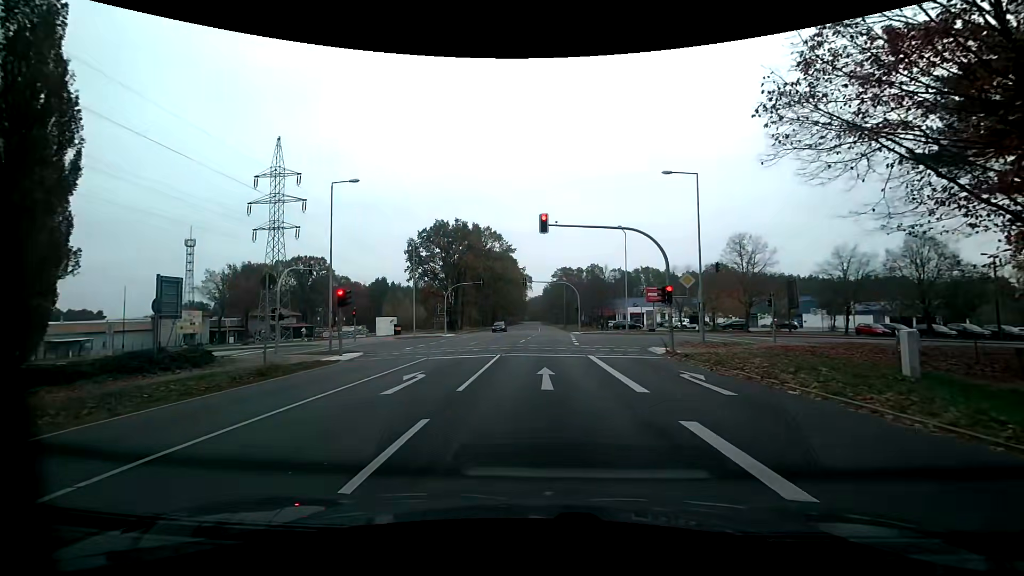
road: primary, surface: asphalt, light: Day
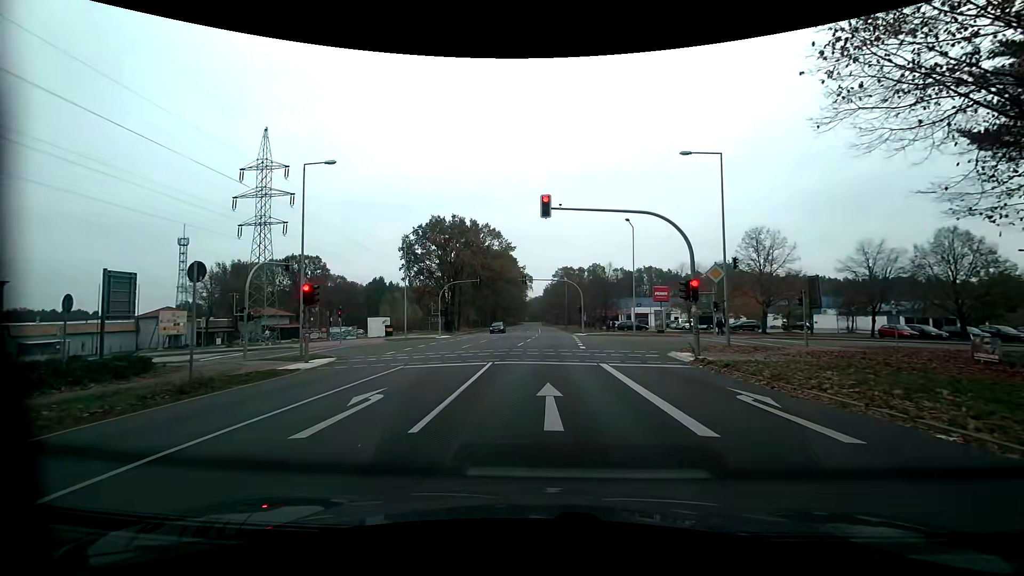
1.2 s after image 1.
(0.0, +3.8) m; +2°
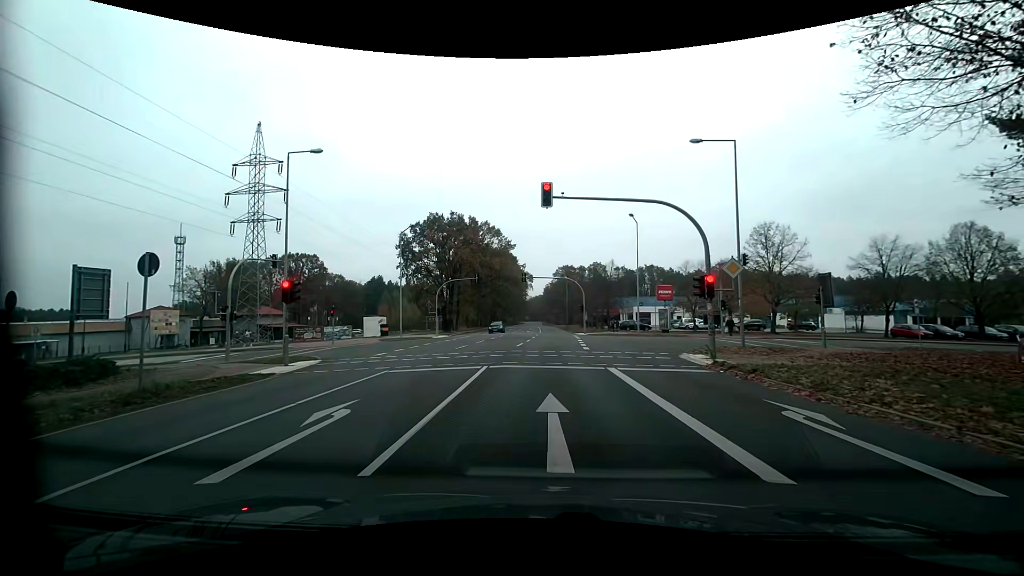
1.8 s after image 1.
(-0.1, +1.8) m; -1°
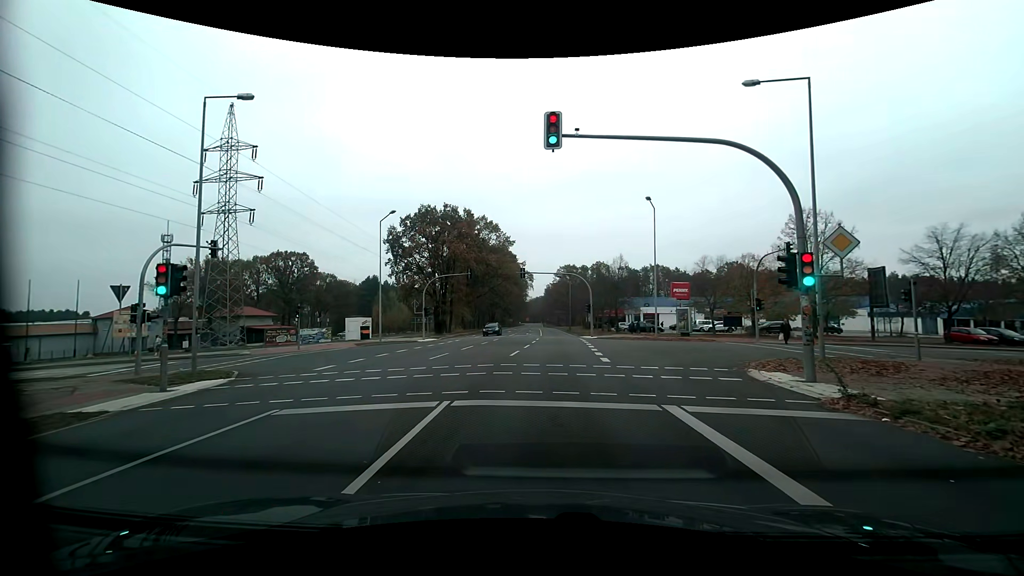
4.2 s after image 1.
(-0.2, +6.5) m; 0°
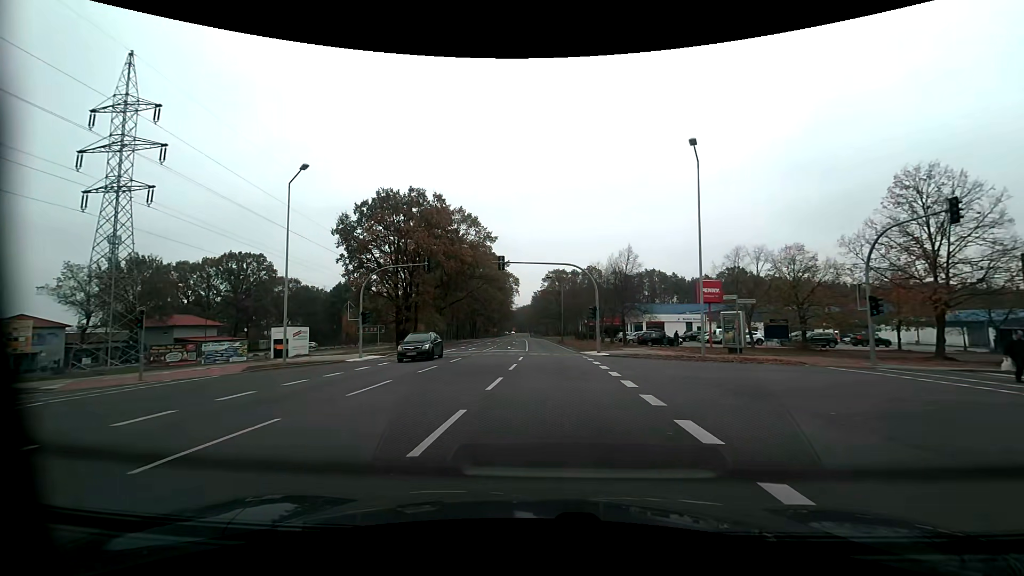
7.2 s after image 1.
(-0.1, +14.9) m; +1°
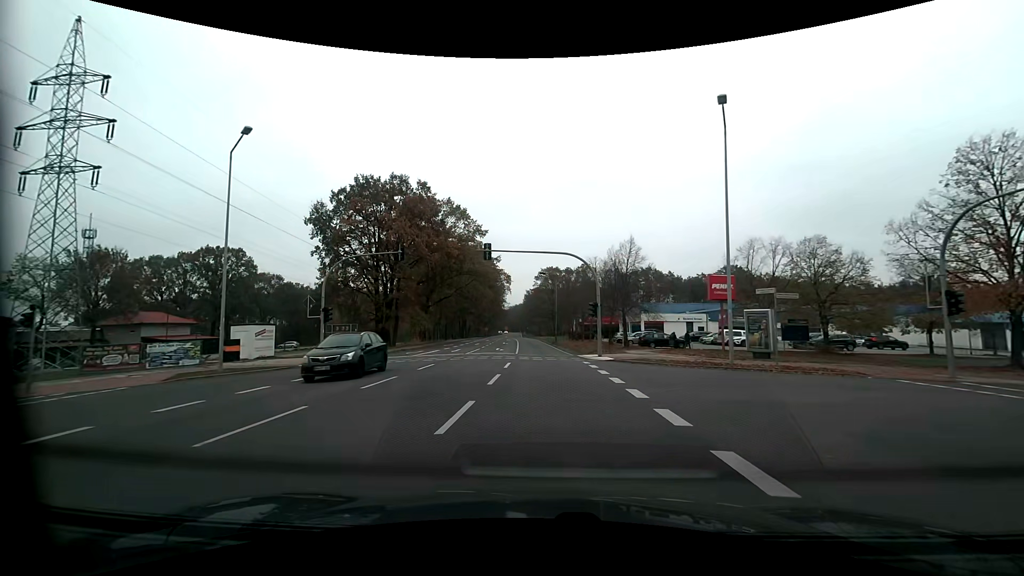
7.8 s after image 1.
(0.0, +5.0) m; 0°
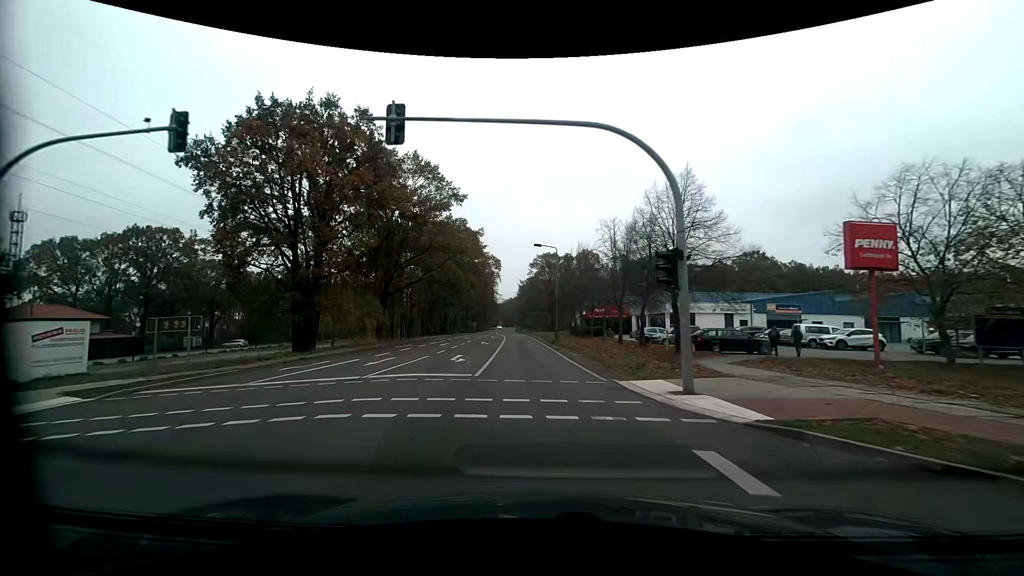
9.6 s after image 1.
(+0.2, +18.6) m; +1°
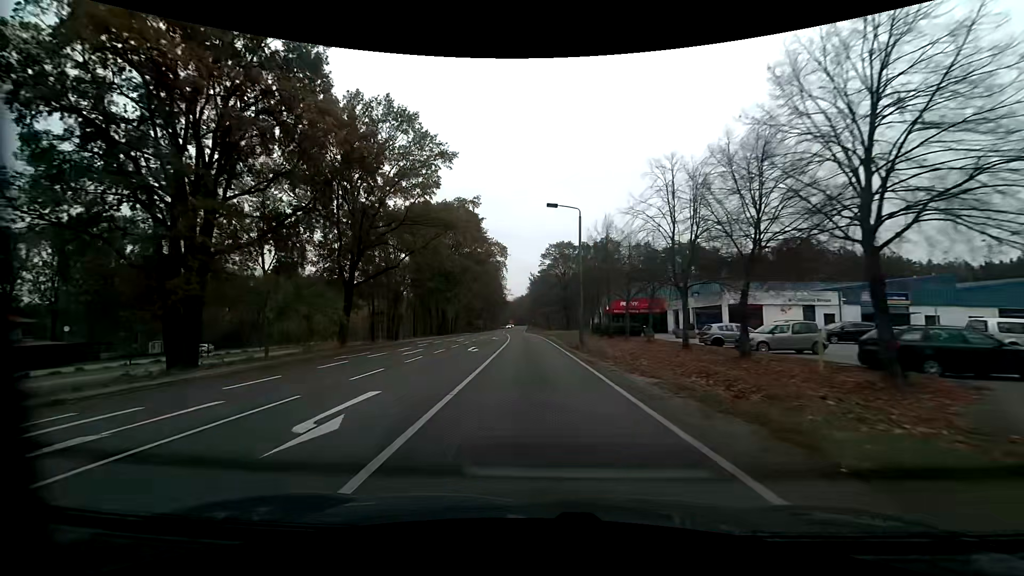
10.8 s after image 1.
(-0.2, +14.8) m; -2°
(0, +10) (0, +20) (0, +30) (-1, +40) (-1, +50) (-2, +60) (-3, +70) (-3, +80) (-4, +90) (-5, +100) m
